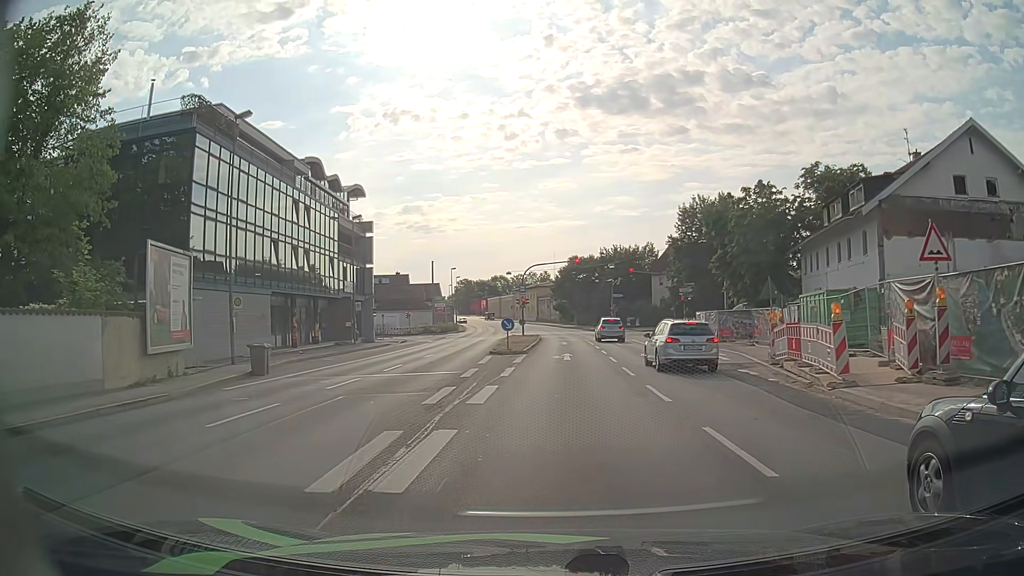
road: primary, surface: asphalt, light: Day
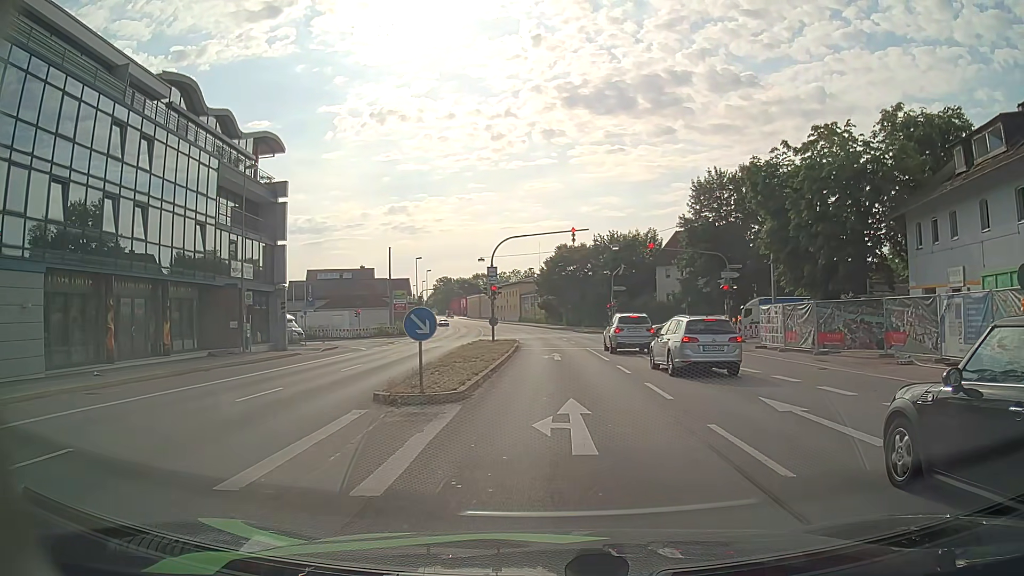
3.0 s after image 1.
(+0.1, +18.1) m; +1°
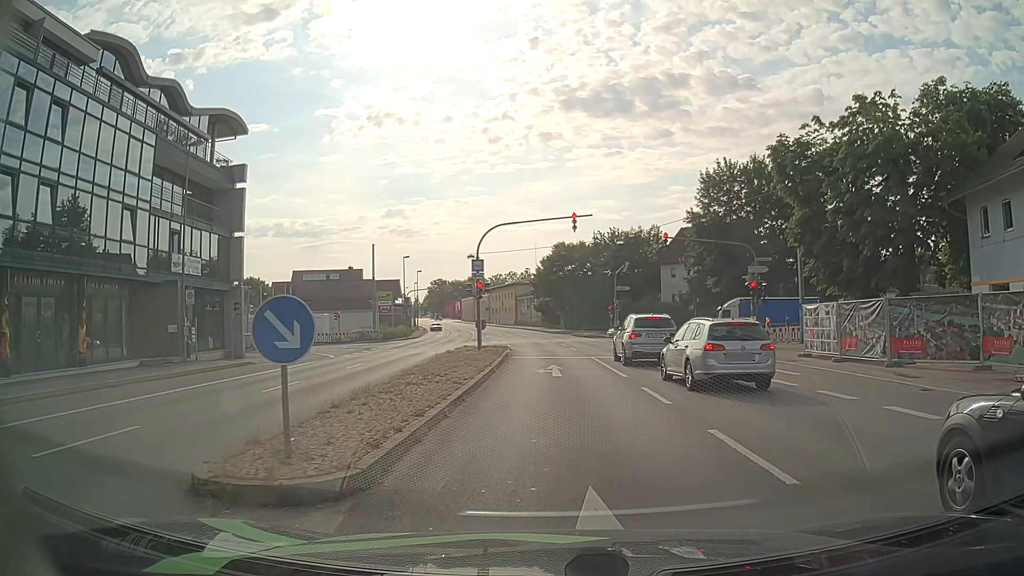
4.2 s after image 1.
(0.0, +6.1) m; -1°
